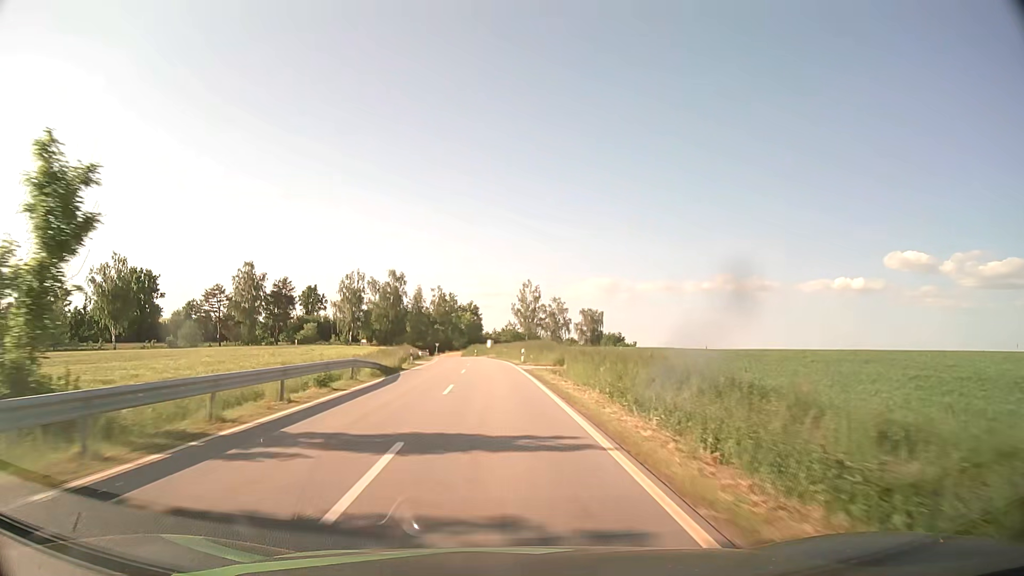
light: Day
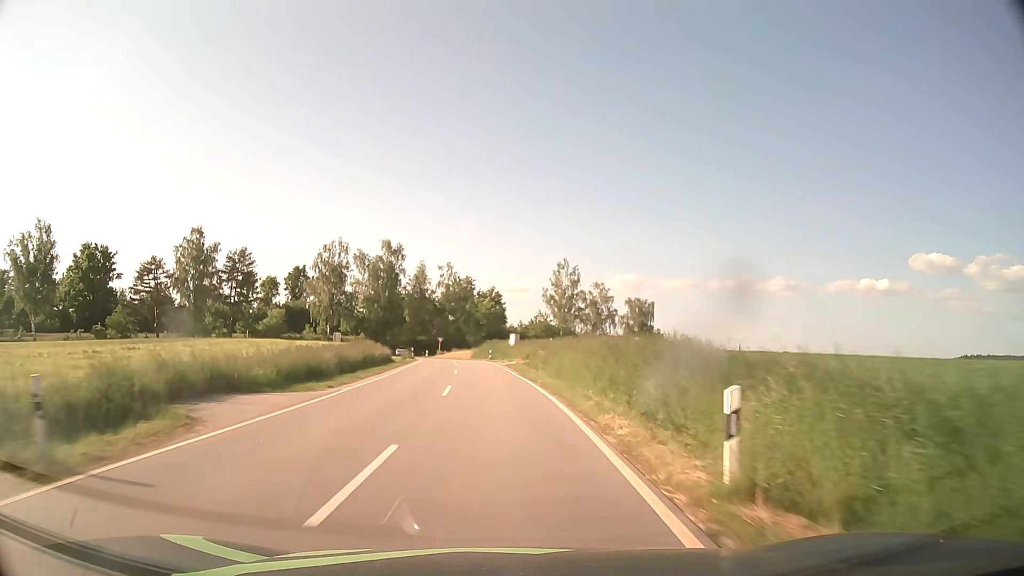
(-0.6, +36.3) m; -2°
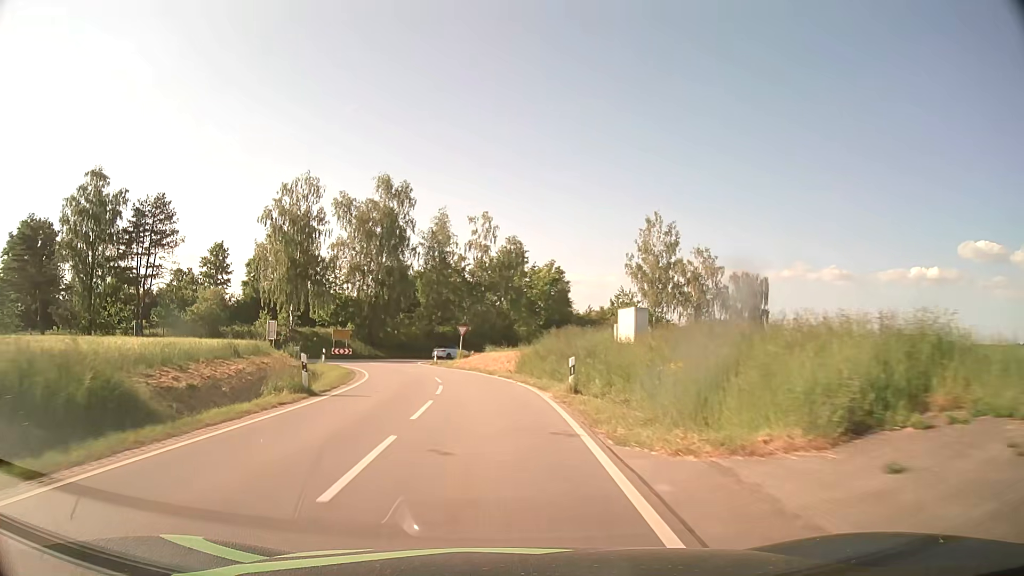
(-1.3, +41.6) m; -5°
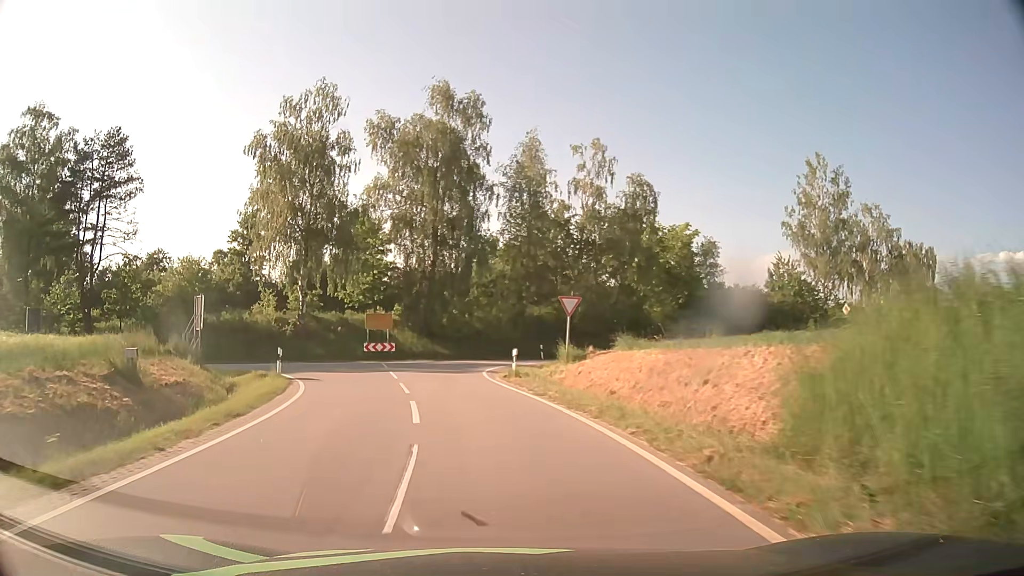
(-1.4, +24.4) m; -8°
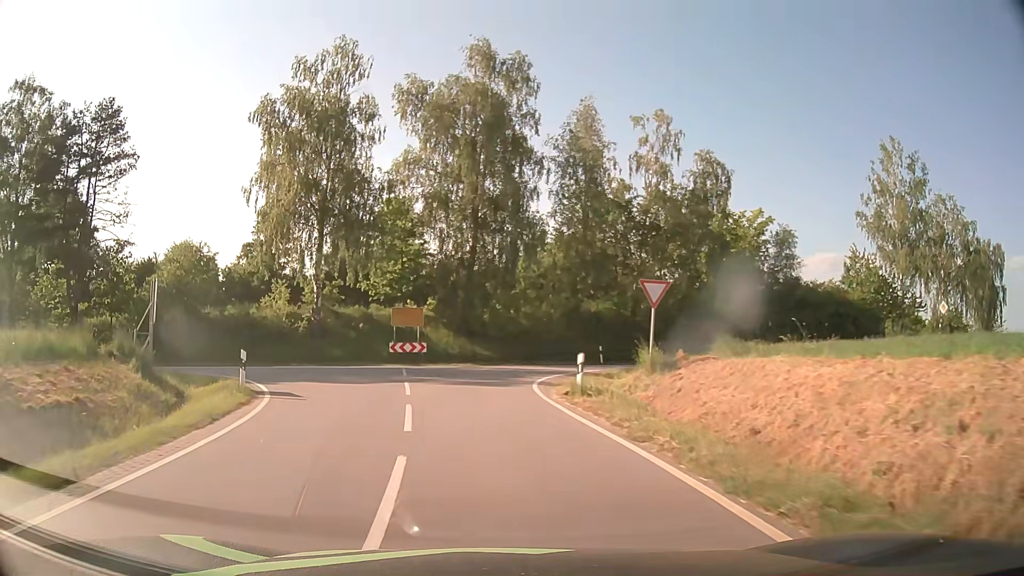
(-0.3, +6.8) m; -4°
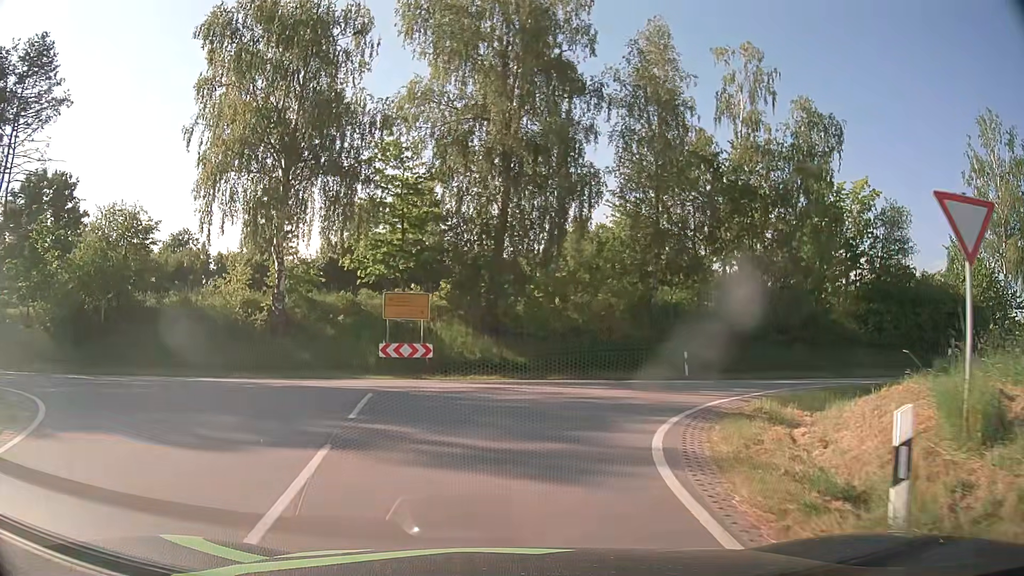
(-0.4, +11.3) m; -3°
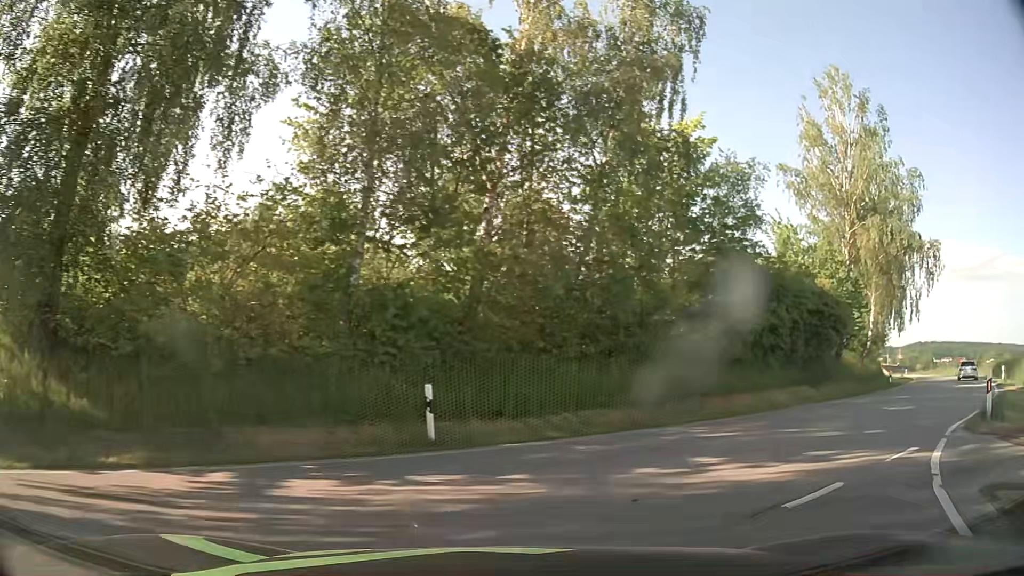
(+2.1, +14.0) m; +25°
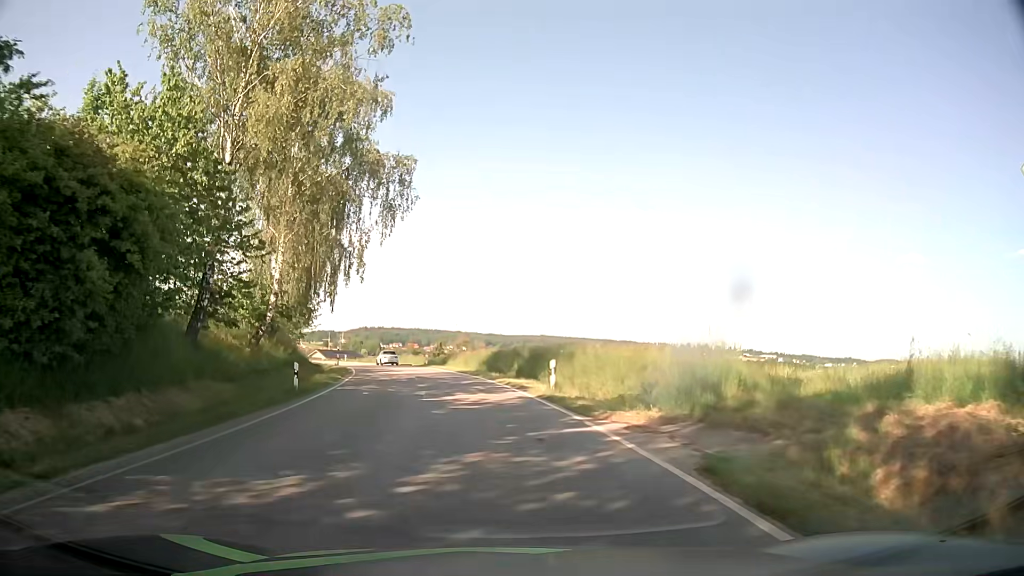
(+11.3, +17.2) m; +50°
(0, +10) (-1, +20) (-2, +30) (-4, +40) (-6, +49) (-9, +59) (-12, +69) (-16, +78) (-20, +87) (-25, +96) m
